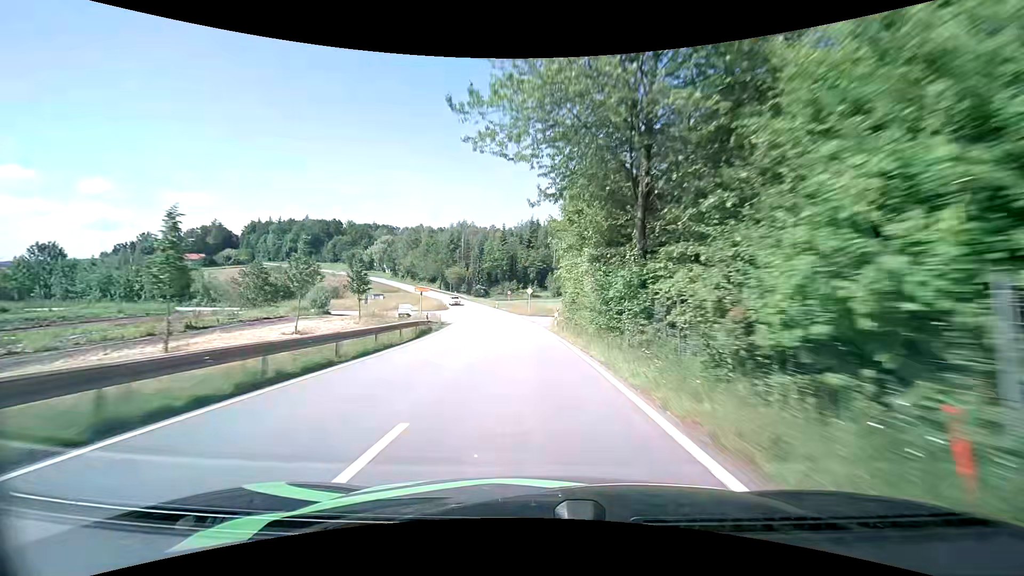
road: tertiary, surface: asphalt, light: Day
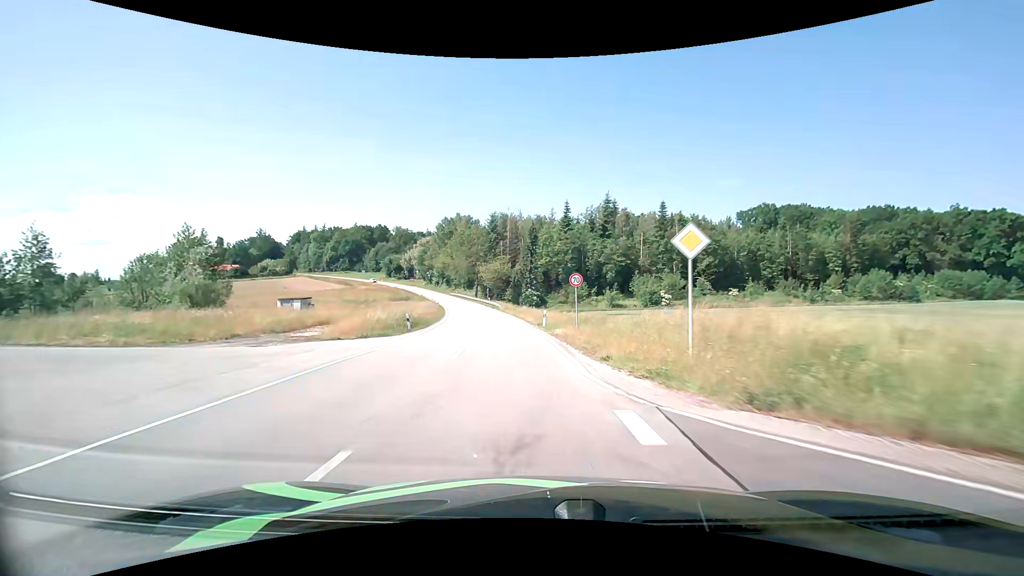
(-2.7, +49.1) m; -7°
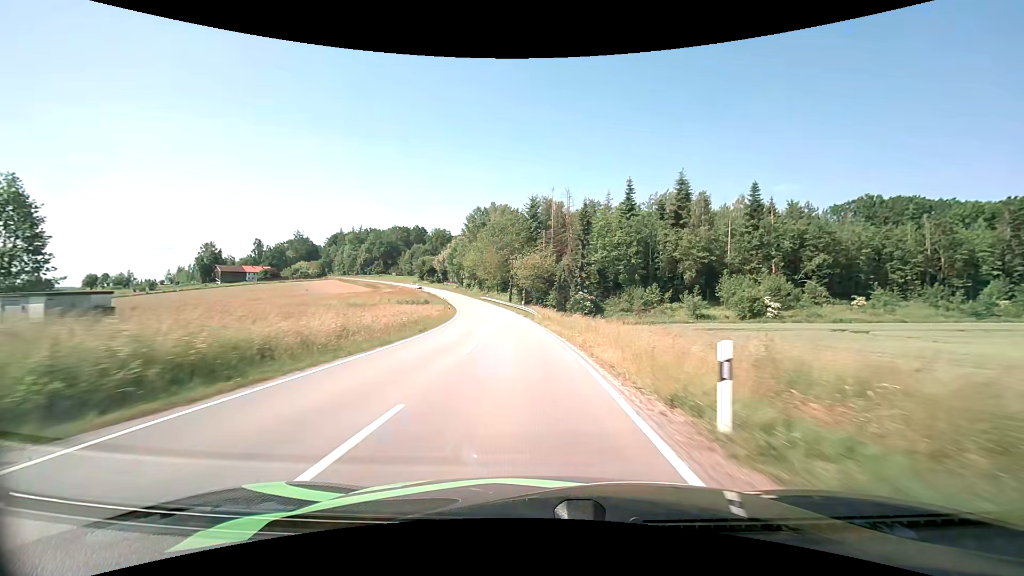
(-1.2, +24.9) m; -5°
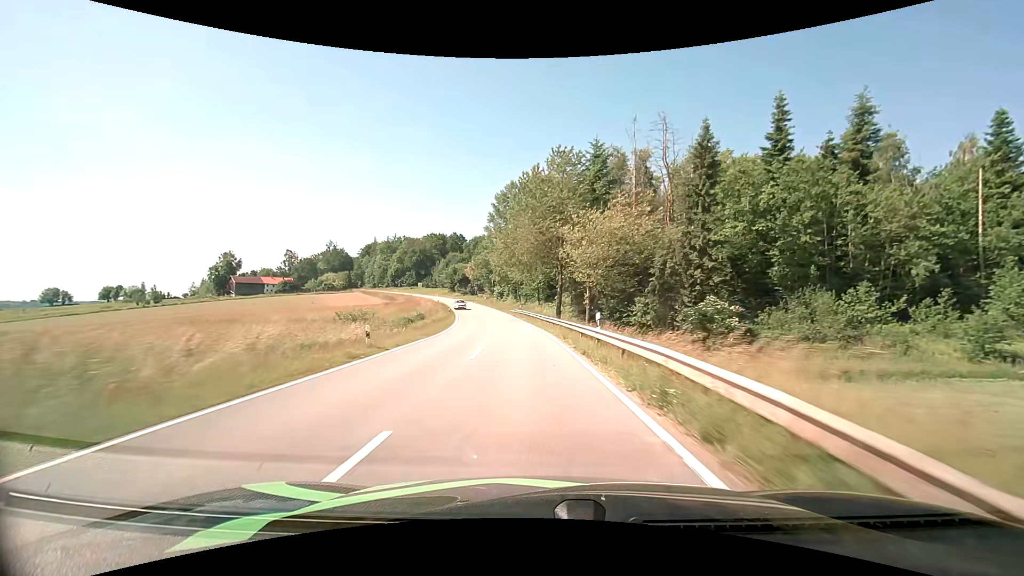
(-2.1, +37.9) m; -6°
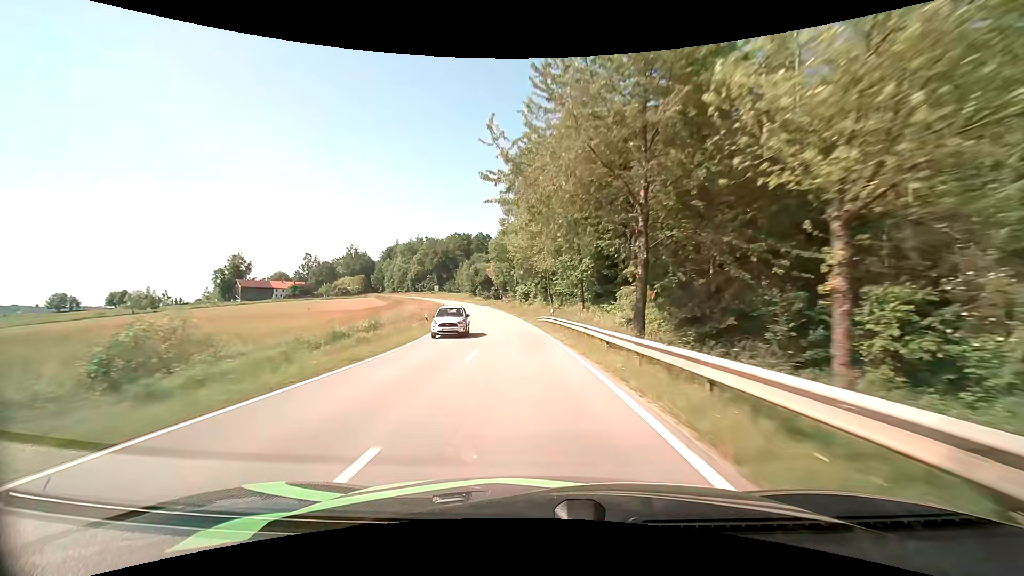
(-0.9, +25.7) m; -4°
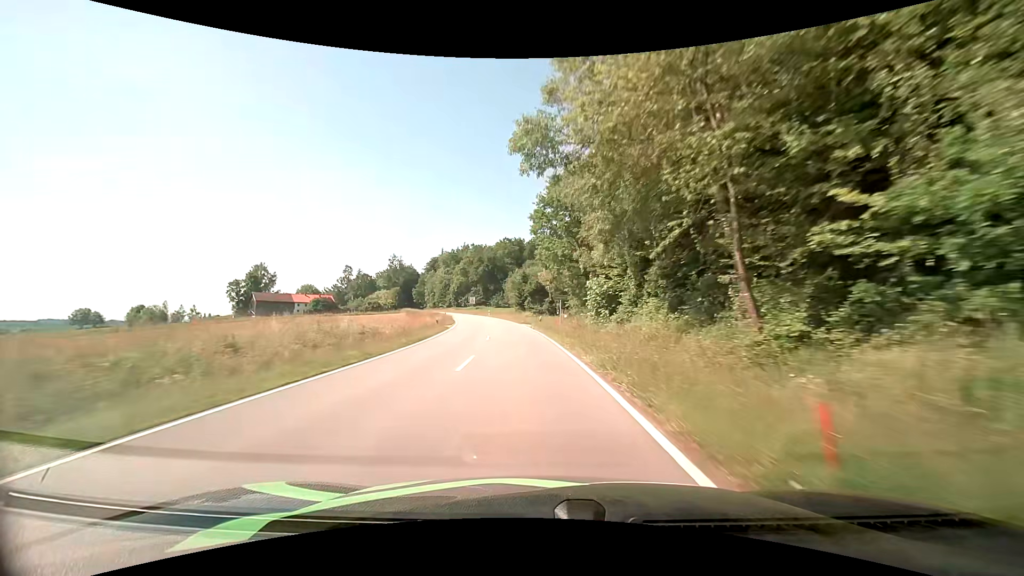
(-2.2, +39.2) m; -6°
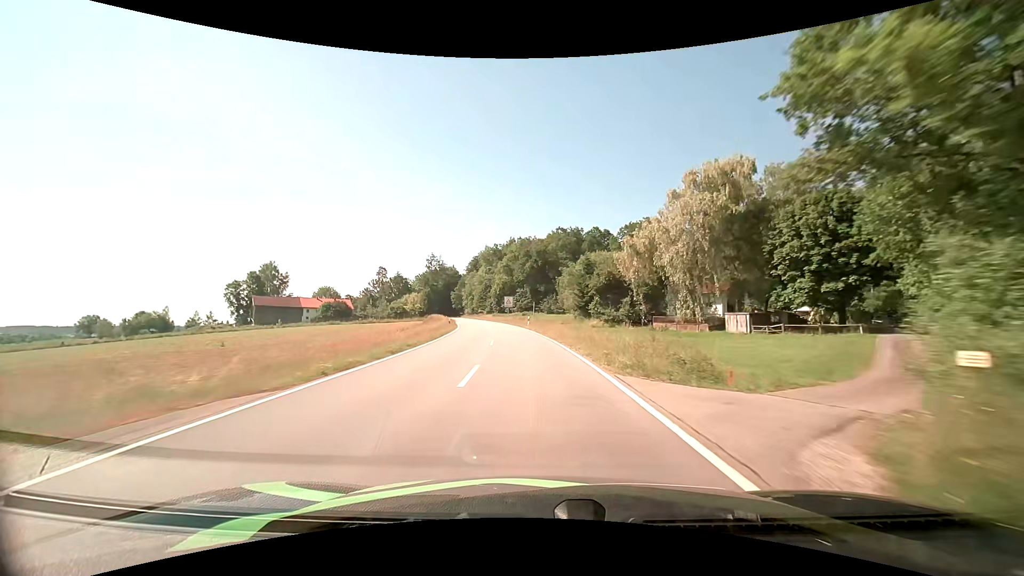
(-2.5, +39.2) m; -7°
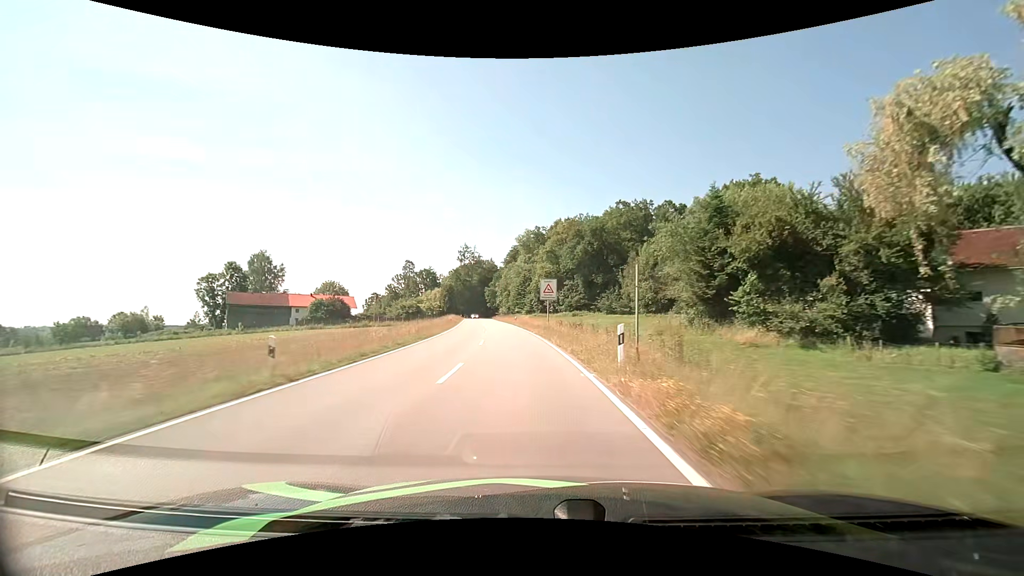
(-1.6, +37.7) m; -5°
(0, +10) (-1, +20) (-1, +30) (-2, +40) (-4, +50) (-5, +60) (-6, +70) (-8, +80) (-9, +89) (-10, +99) m
